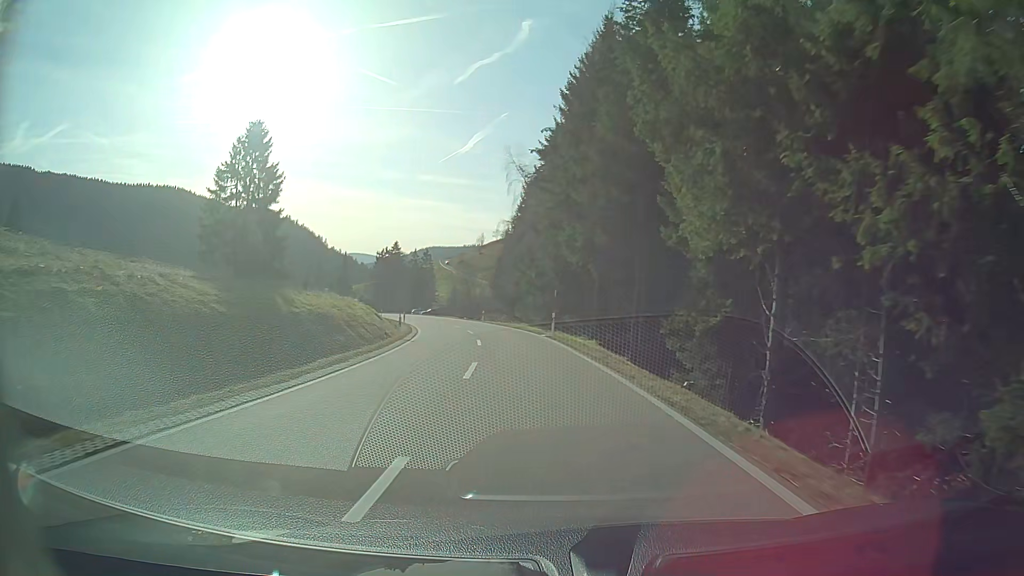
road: secondary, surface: asphalt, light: Day
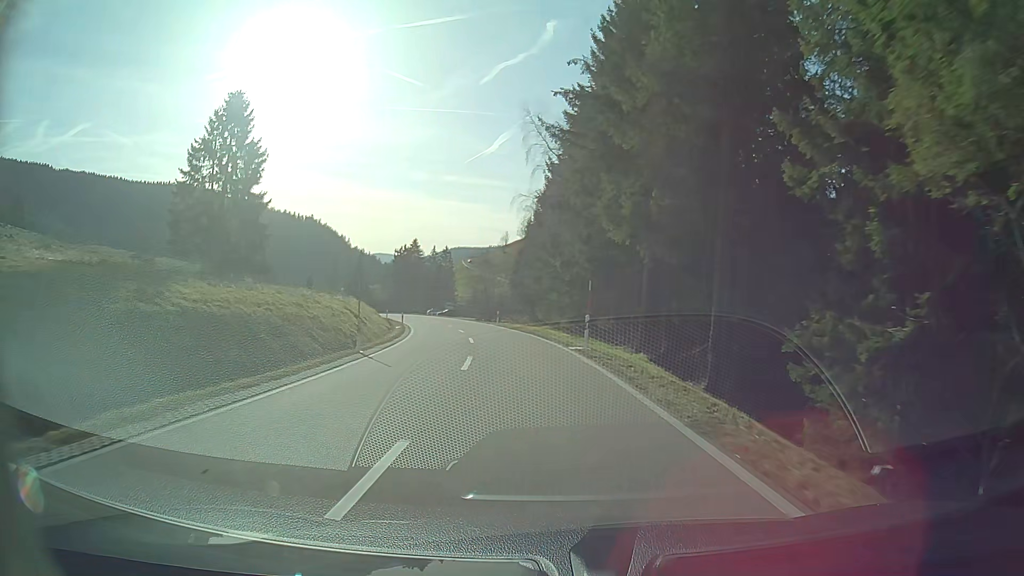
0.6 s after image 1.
(-0.2, +10.6) m; -2°
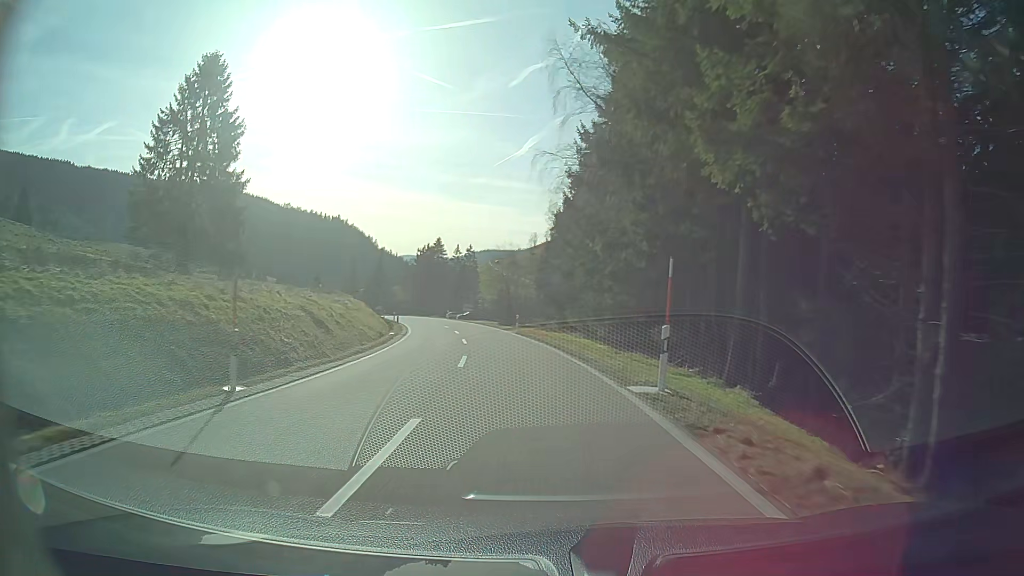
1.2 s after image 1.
(-0.2, +10.5) m; -3°
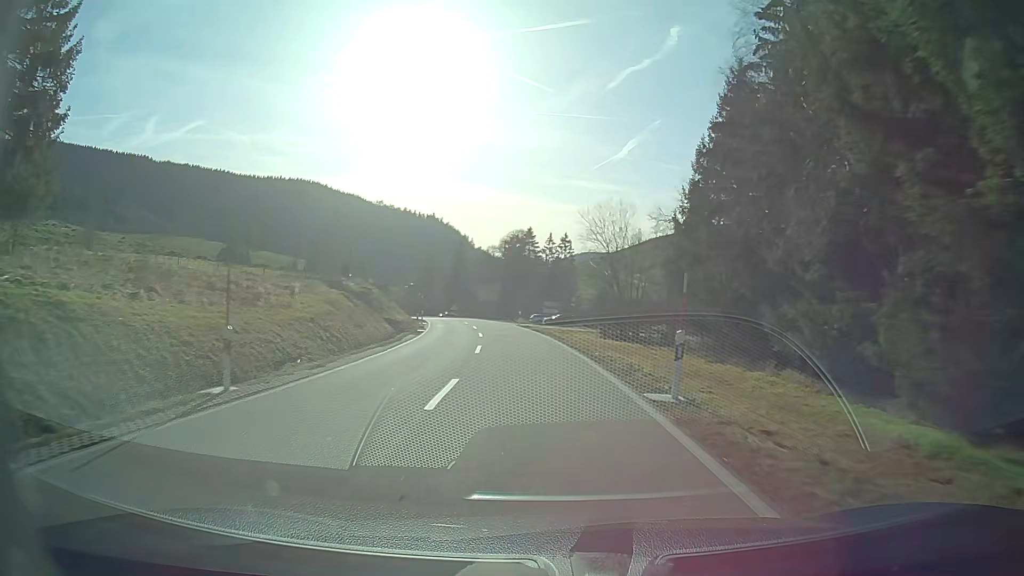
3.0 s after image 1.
(-2.4, +31.0) m; -9°
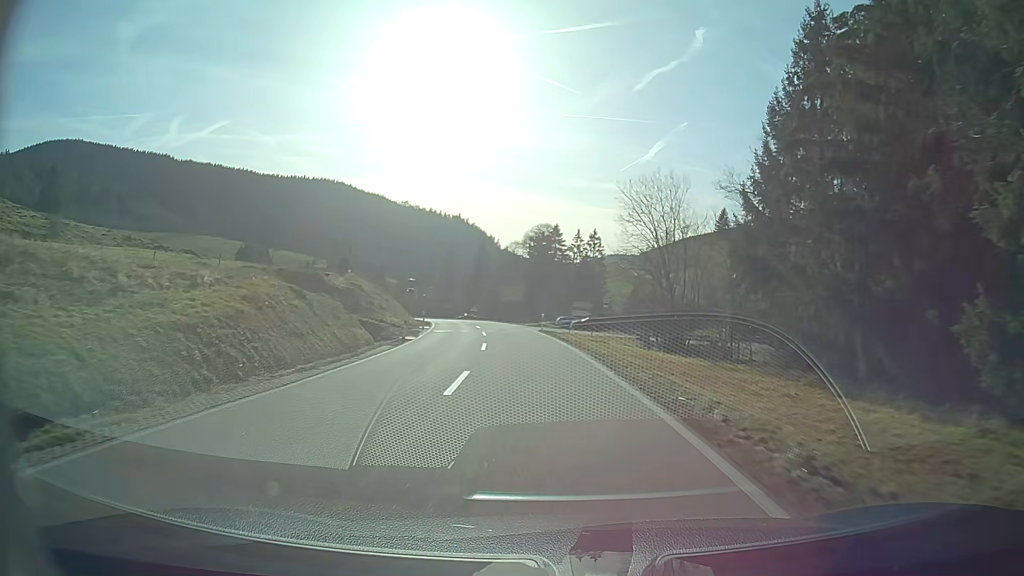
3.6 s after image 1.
(-0.2, +10.3) m; -2°
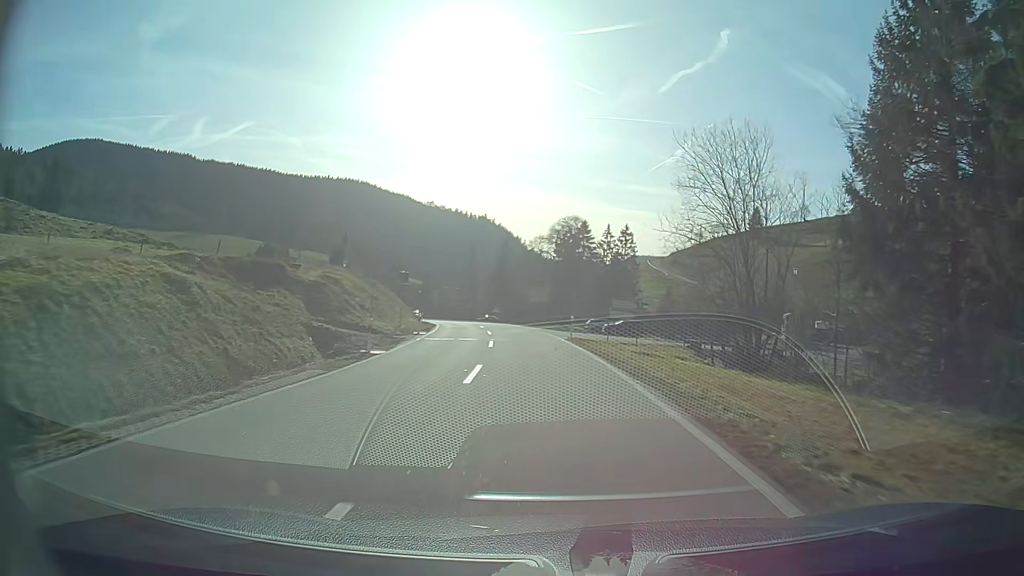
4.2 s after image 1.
(-0.2, +10.3) m; -2°
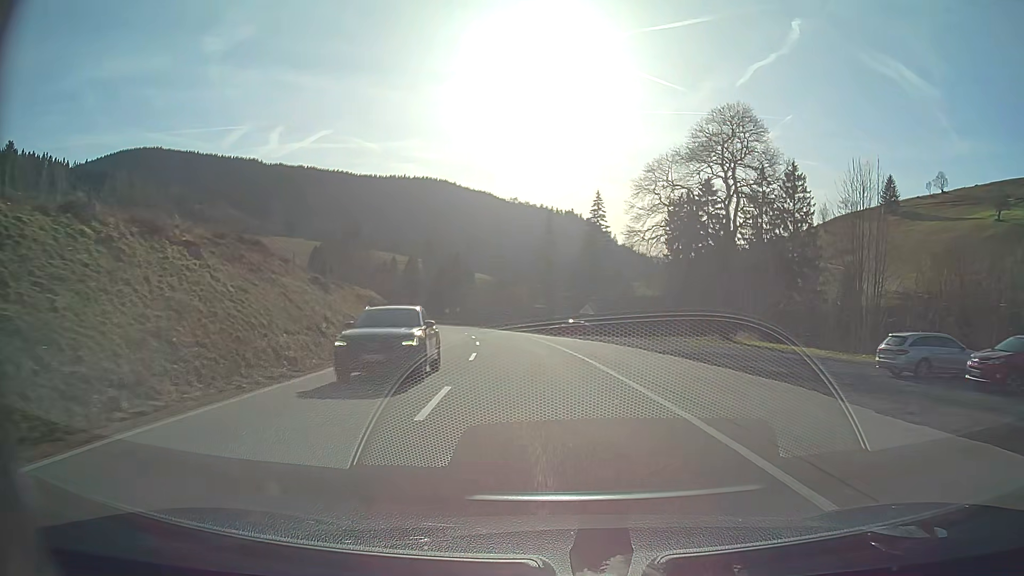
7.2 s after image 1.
(-3.6, +51.6) m; -8°
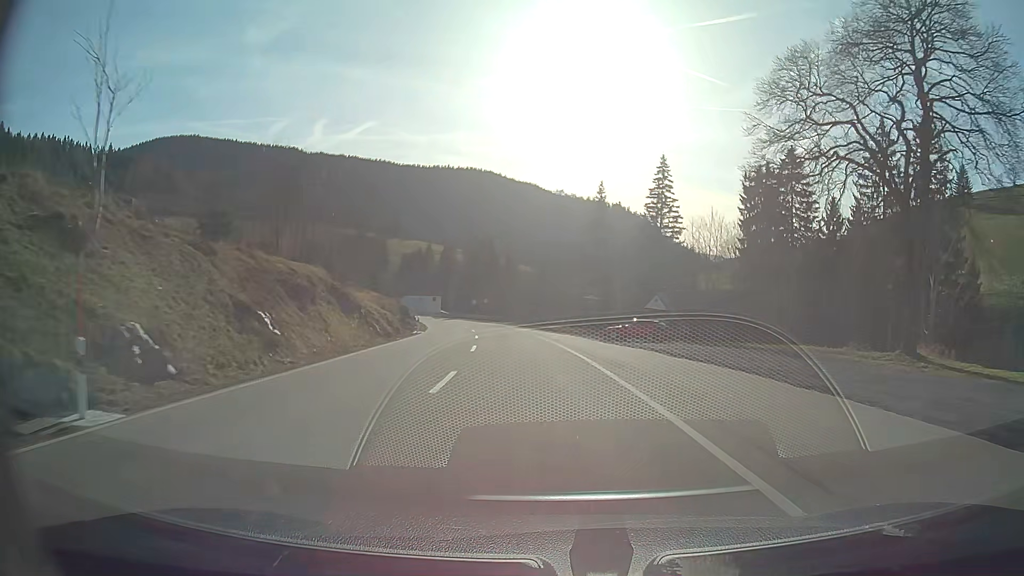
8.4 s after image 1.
(-0.7, +21.2) m; -4°
